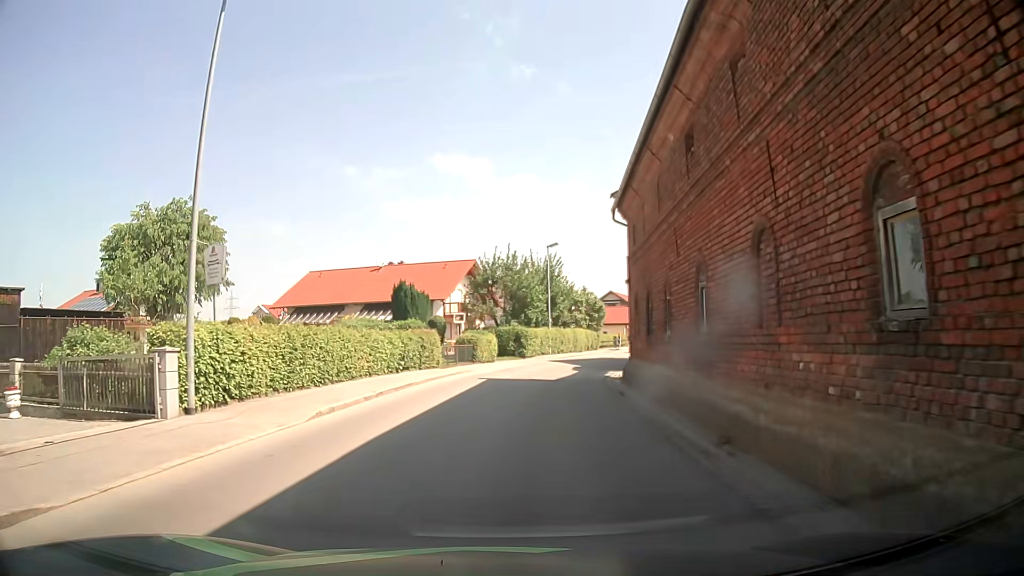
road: tertiary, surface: asphalt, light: Day
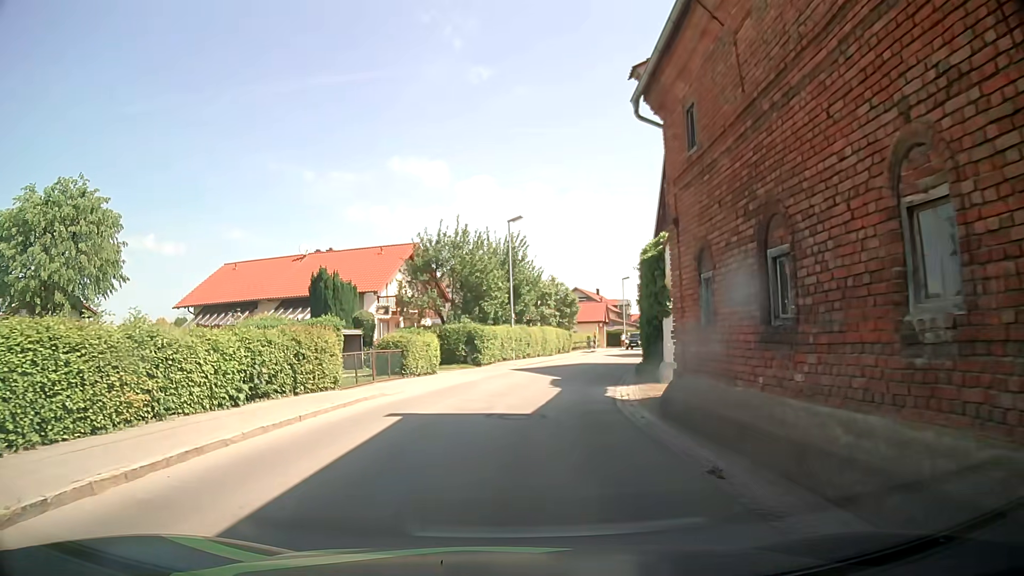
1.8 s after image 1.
(+0.3, +11.0) m; +3°
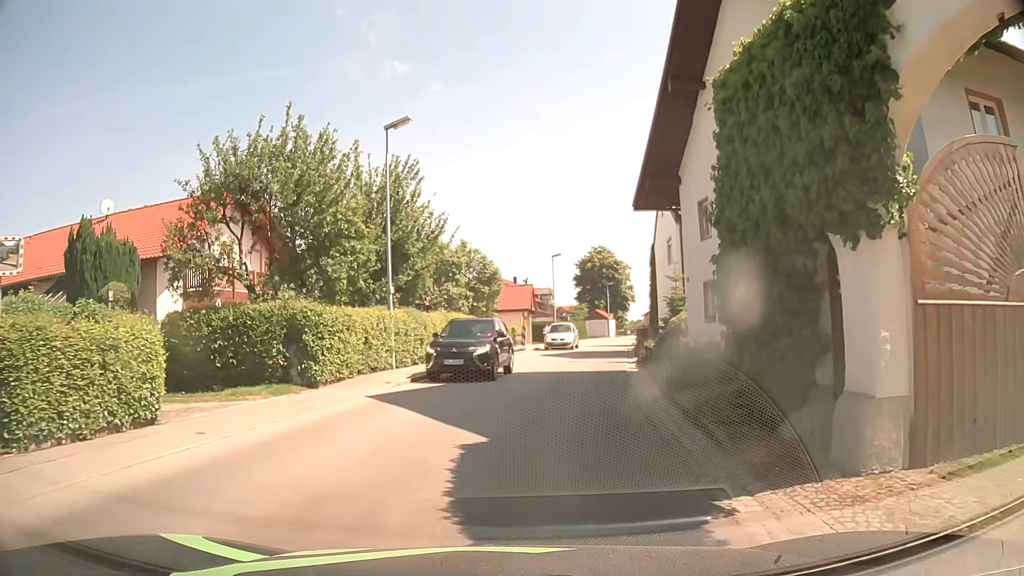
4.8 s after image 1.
(+1.0, +16.7) m; +7°
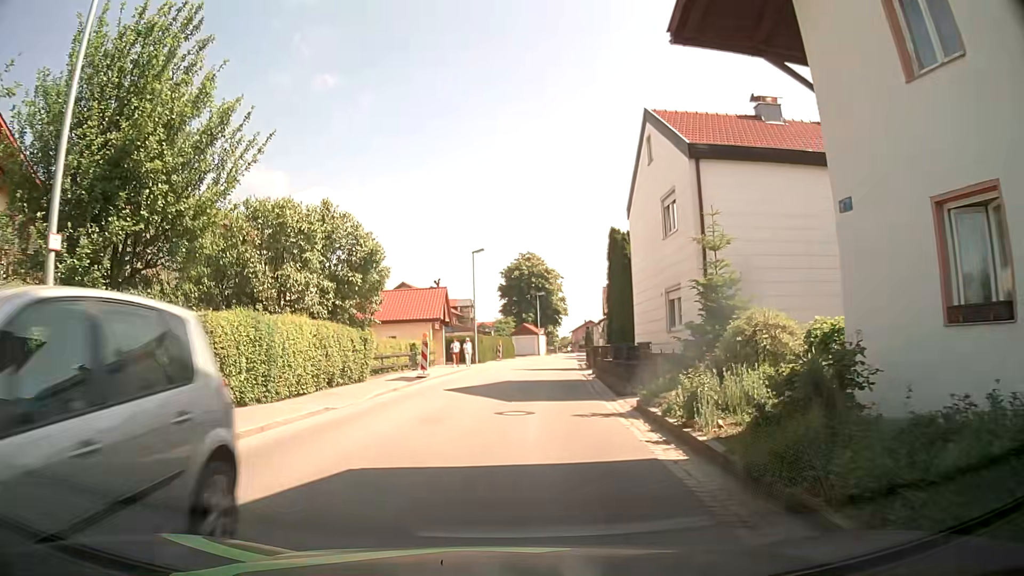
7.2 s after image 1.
(+1.0, +13.9) m; +7°
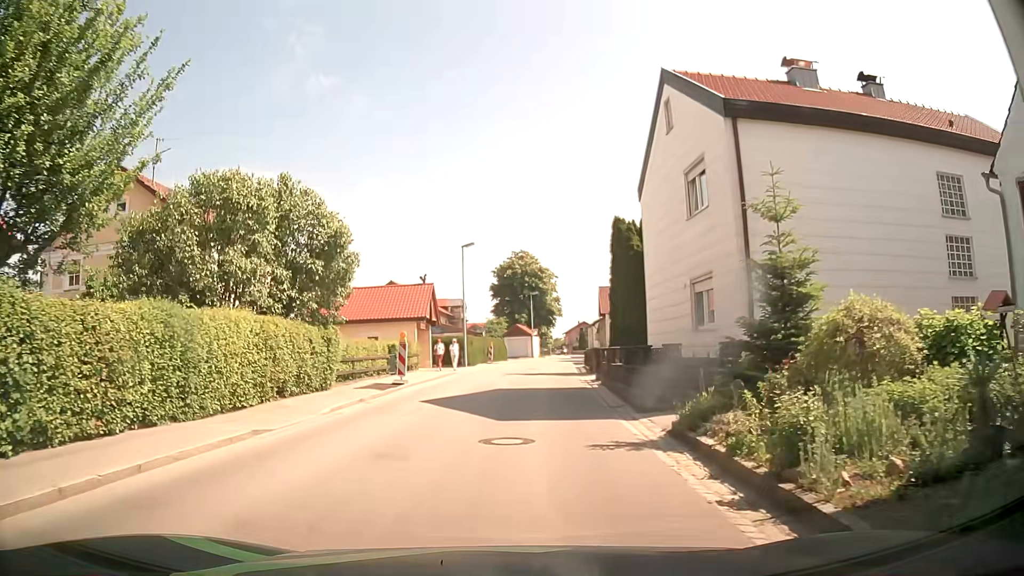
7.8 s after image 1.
(0.0, +3.6) m; +1°
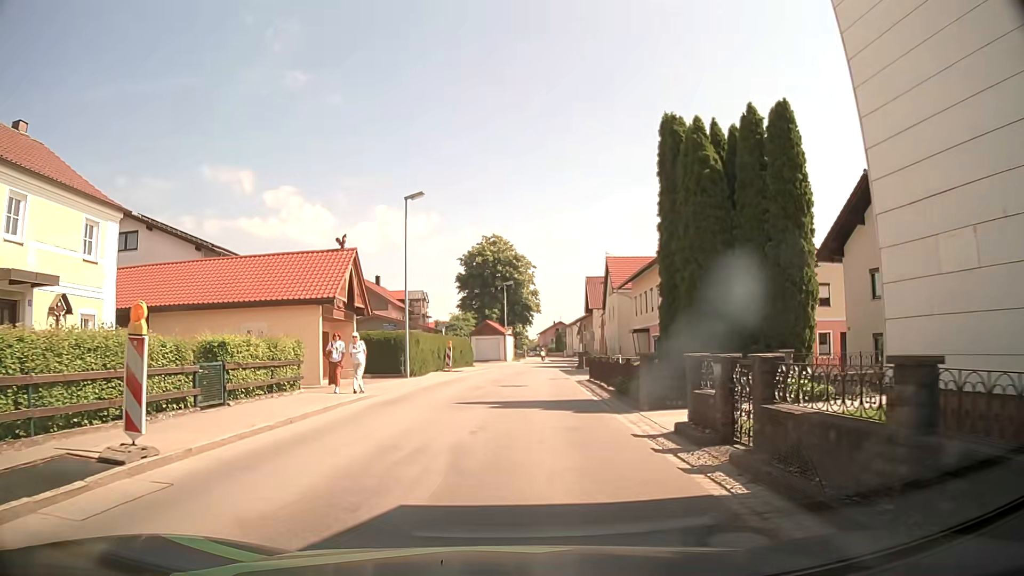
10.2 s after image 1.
(+0.3, +15.1) m; +2°
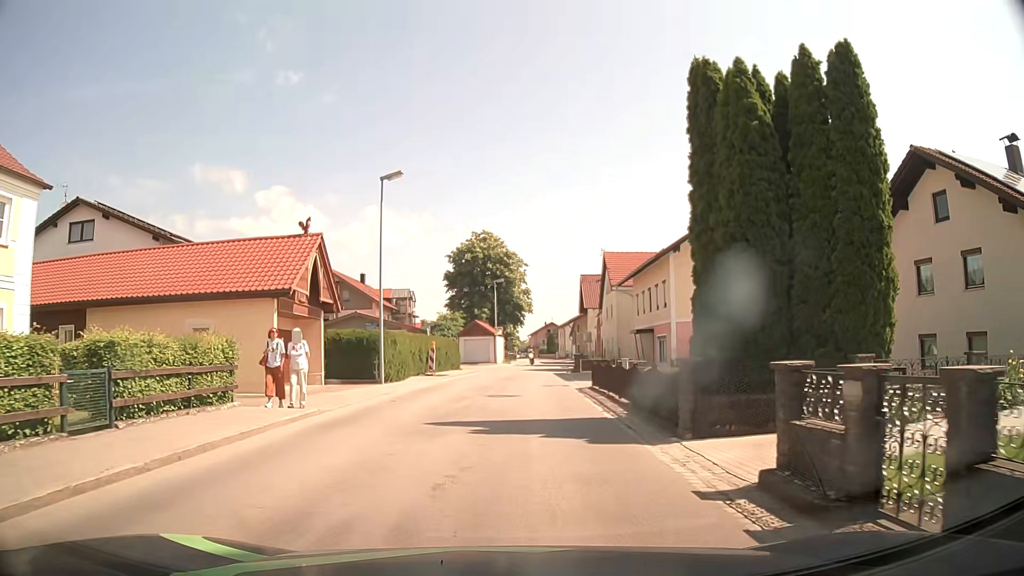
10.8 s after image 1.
(0.0, +3.9) m; 0°
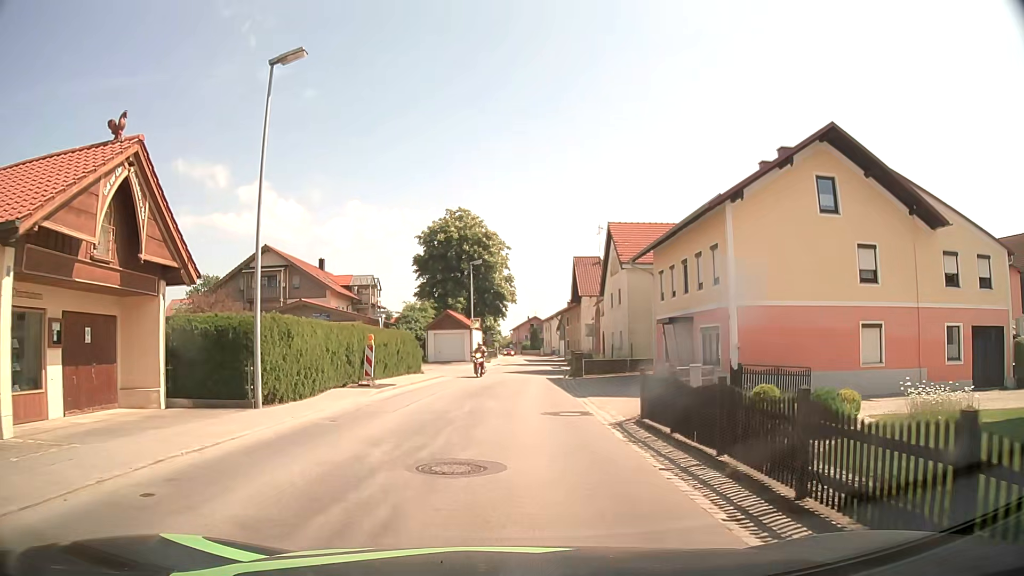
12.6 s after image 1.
(+0.3, +11.4) m; +2°
(0, +10) (0, +20) (+1, +30) (+2, +40) (+3, +50) (+3, +60) (+4, +70) (+4, +80) (+4, +90) (+4, +100) m
